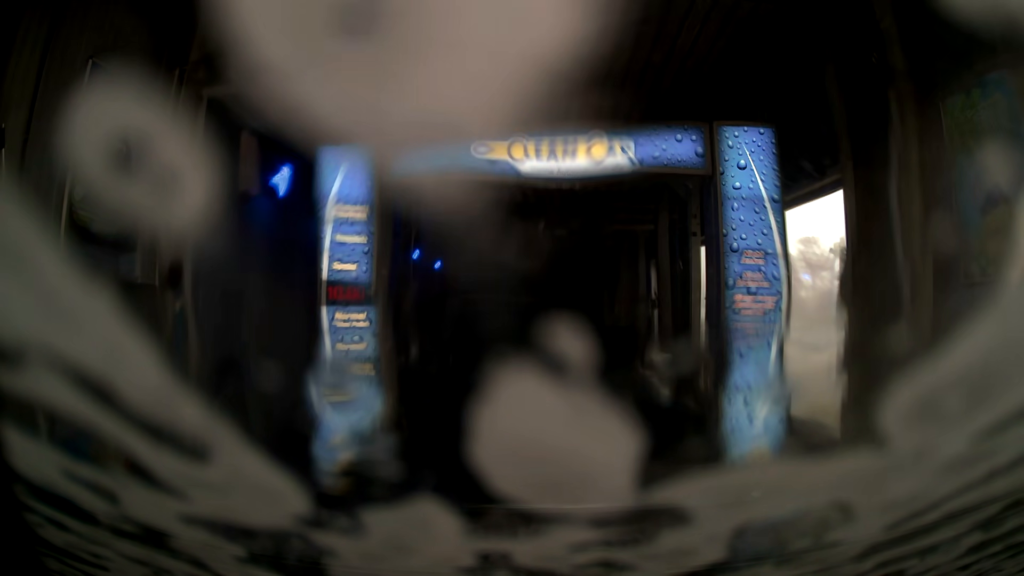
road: service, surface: asphalt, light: Day
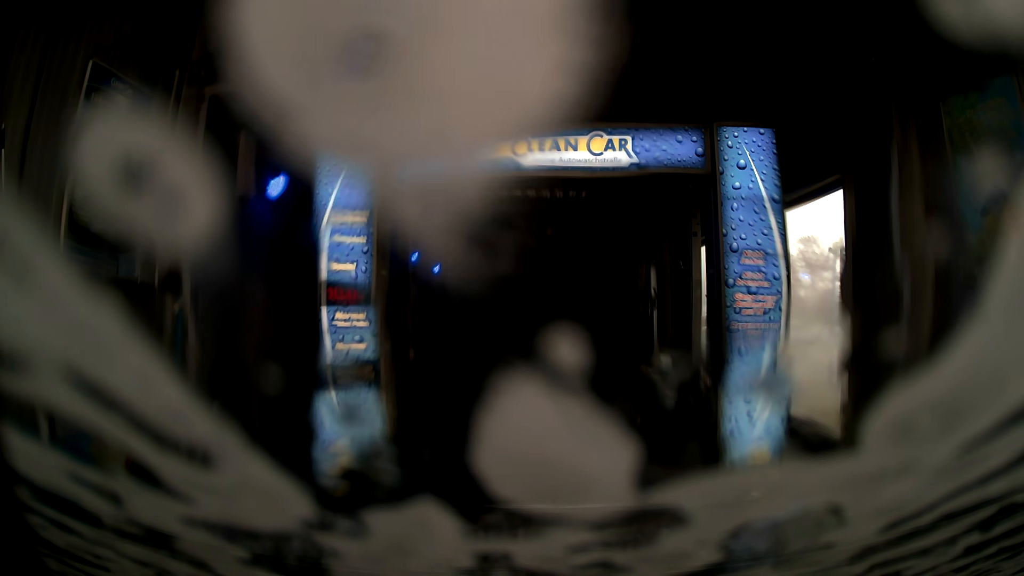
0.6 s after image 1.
(0.0, 0.0) m; 0°
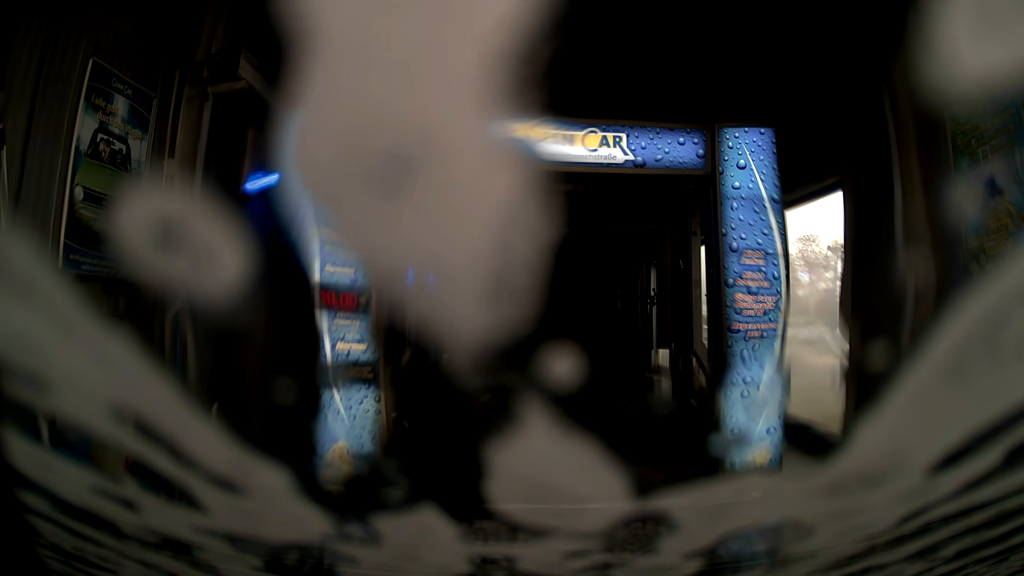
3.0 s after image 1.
(0.0, 0.0) m; 0°
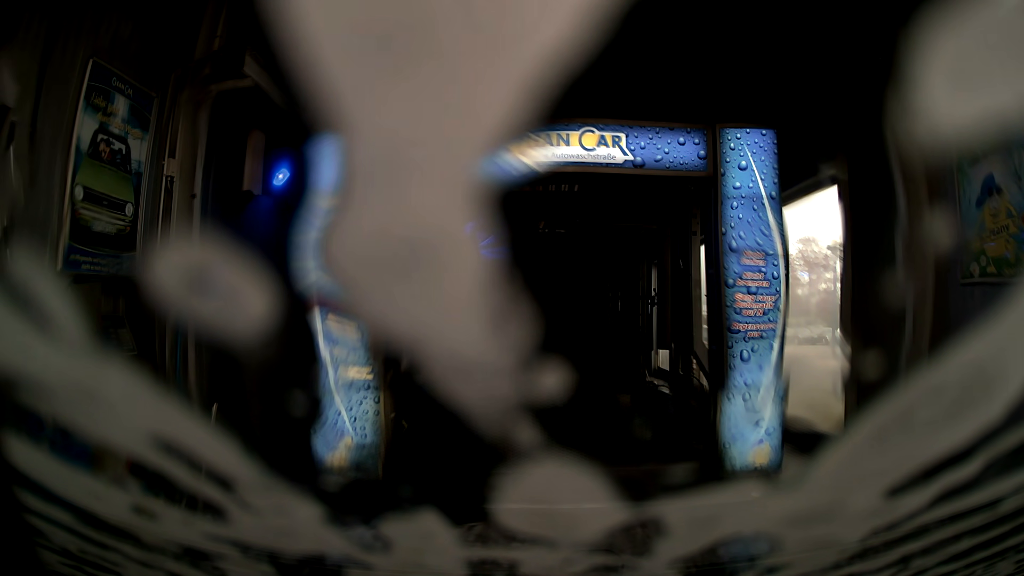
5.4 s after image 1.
(0.0, 0.0) m; 0°
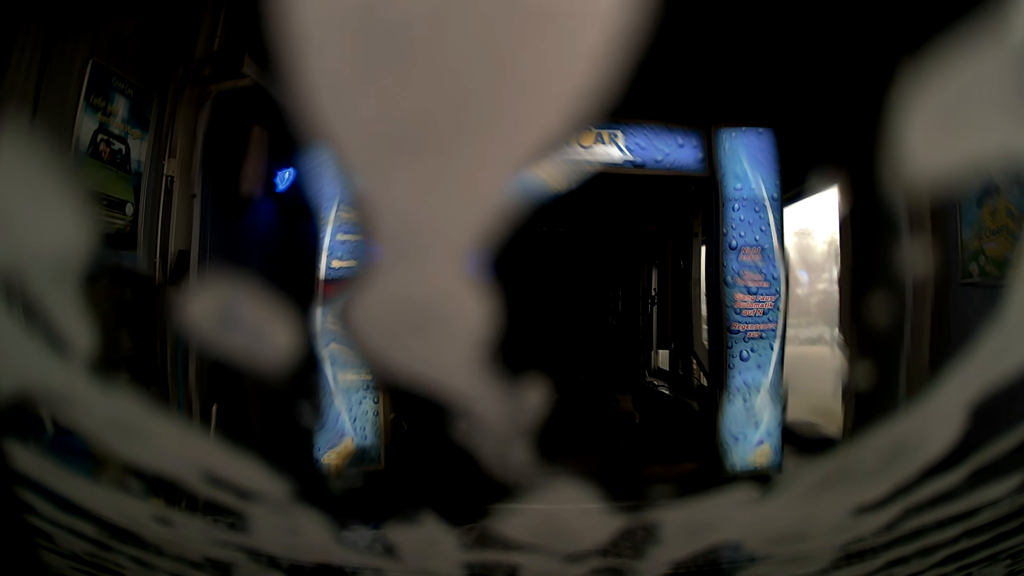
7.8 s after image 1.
(0.0, 0.0) m; 0°
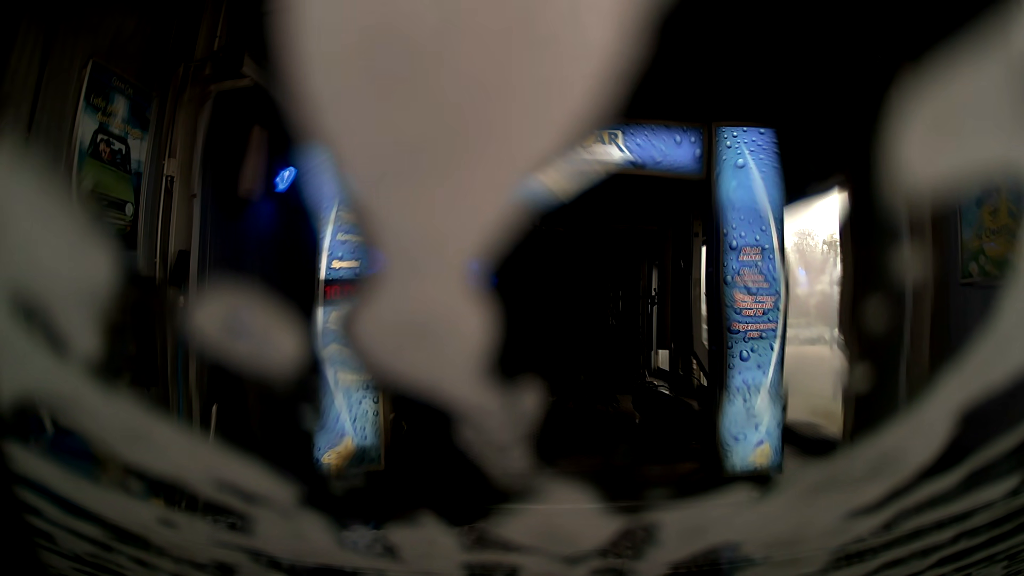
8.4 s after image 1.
(0.0, 0.0) m; 0°
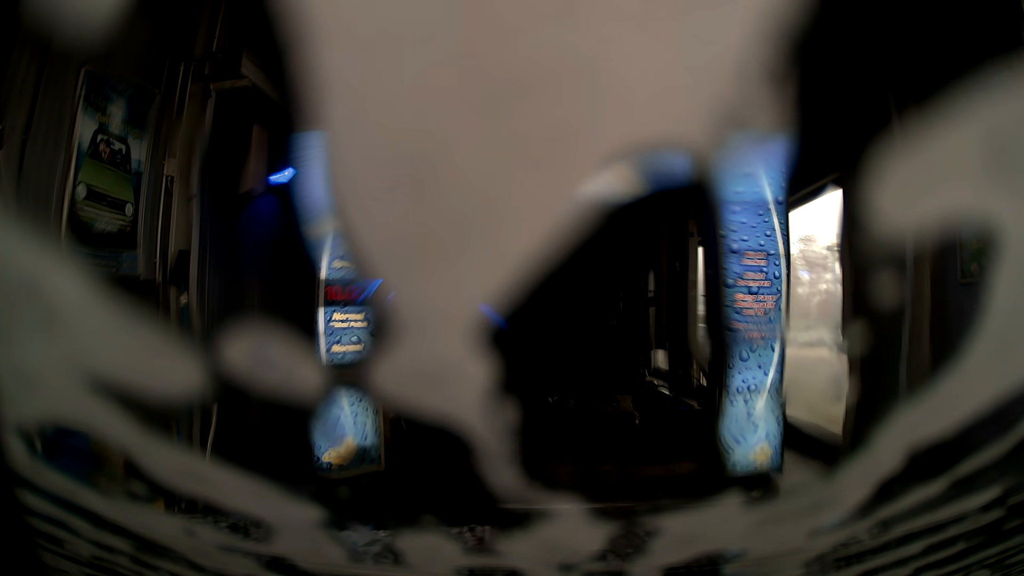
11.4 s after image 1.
(0.0, 0.0) m; 0°
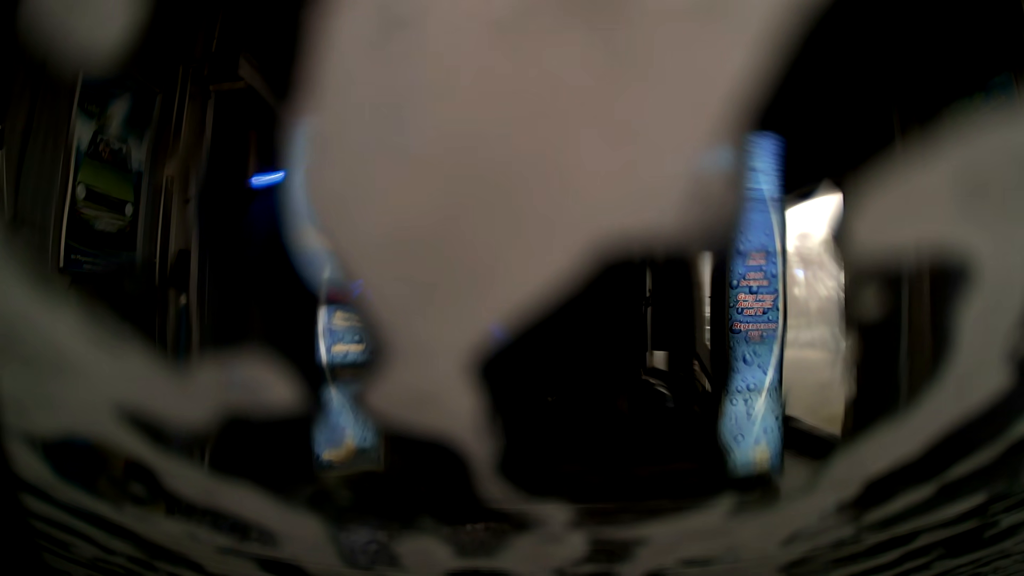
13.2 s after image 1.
(0.0, 0.0) m; 0°
